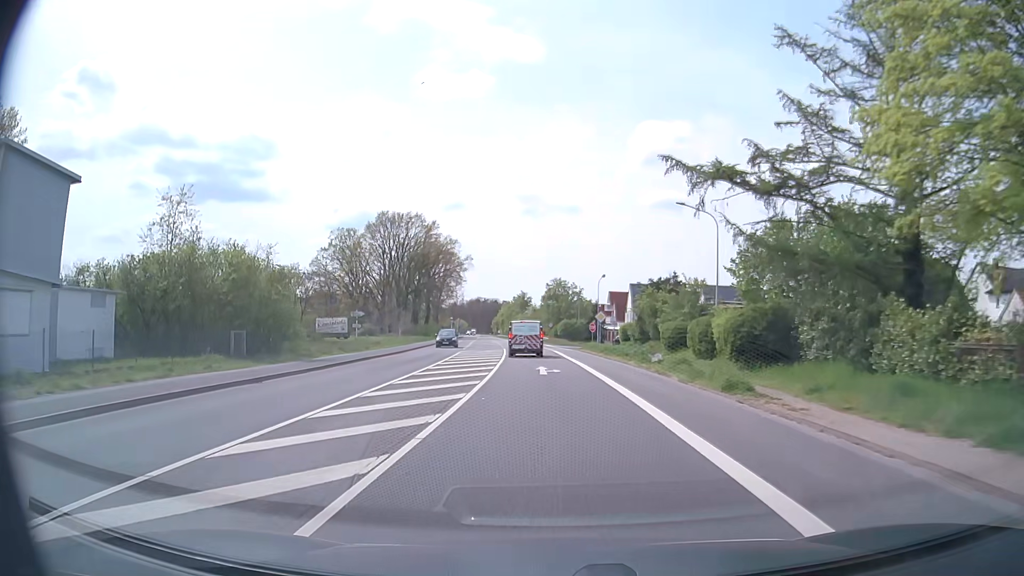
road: secondary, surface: asphalt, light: Day
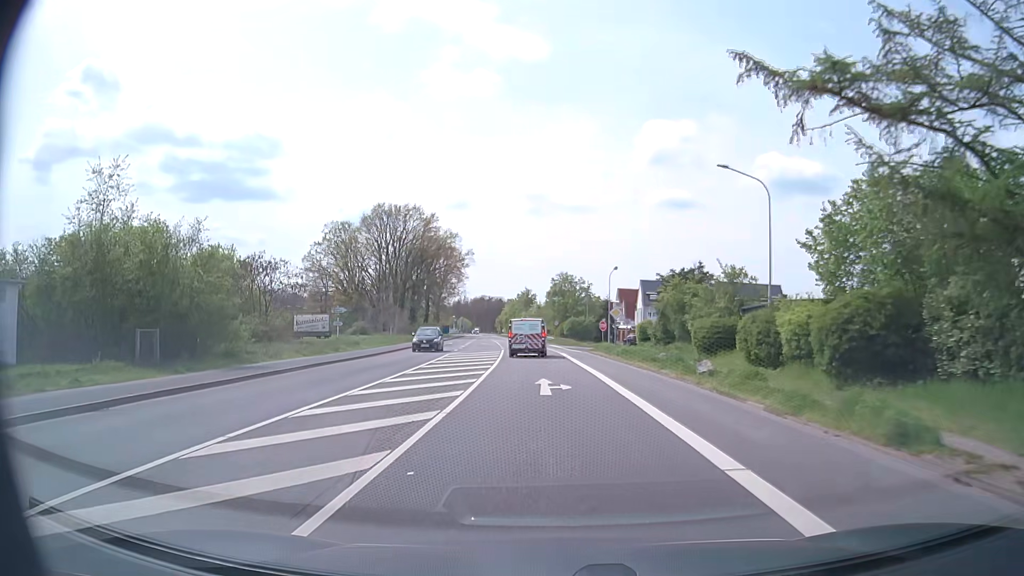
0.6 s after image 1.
(0.0, +7.6) m; -1°
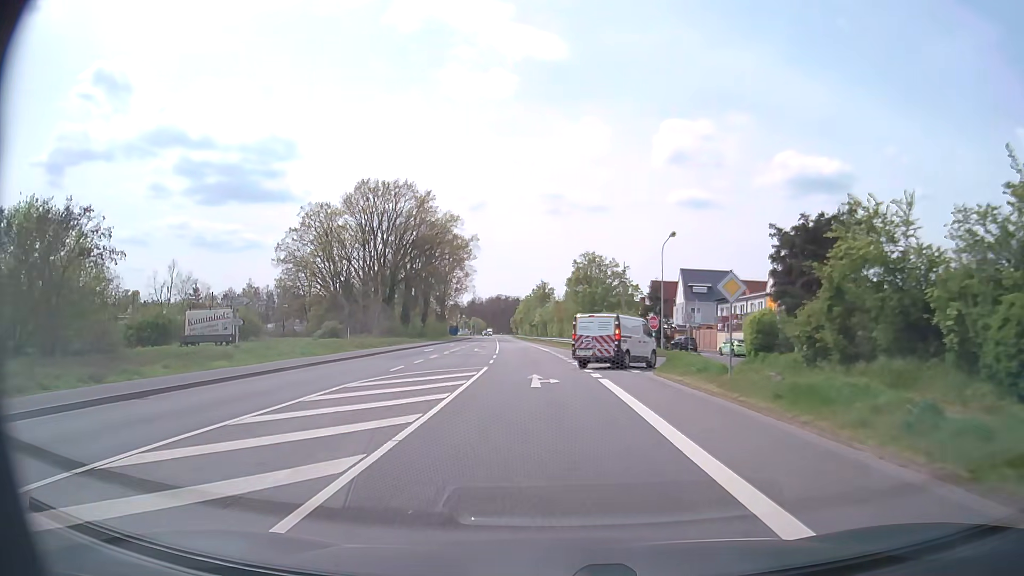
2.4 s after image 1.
(-0.1, +22.8) m; -1°
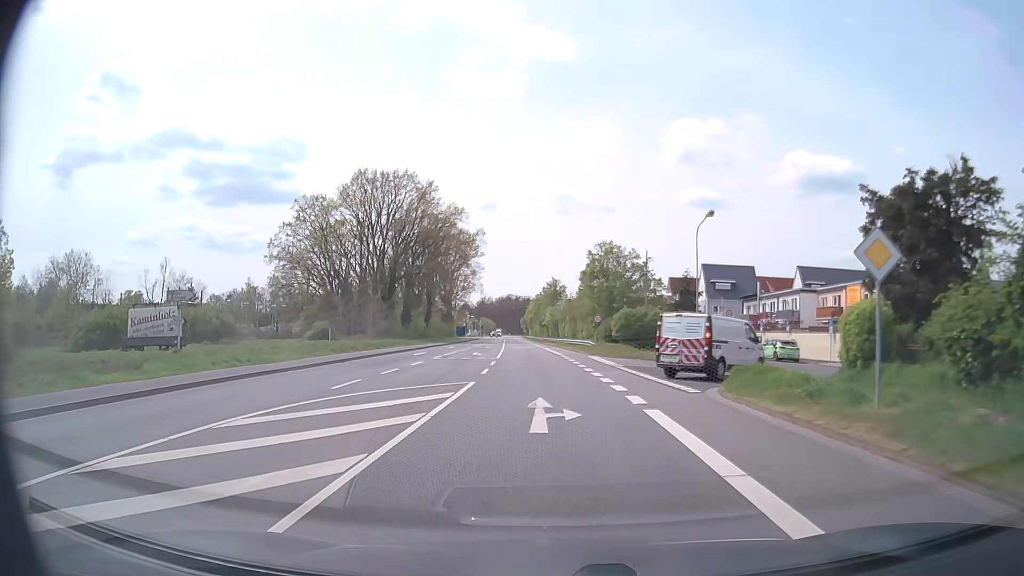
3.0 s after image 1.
(-0.1, +7.6) m; -1°
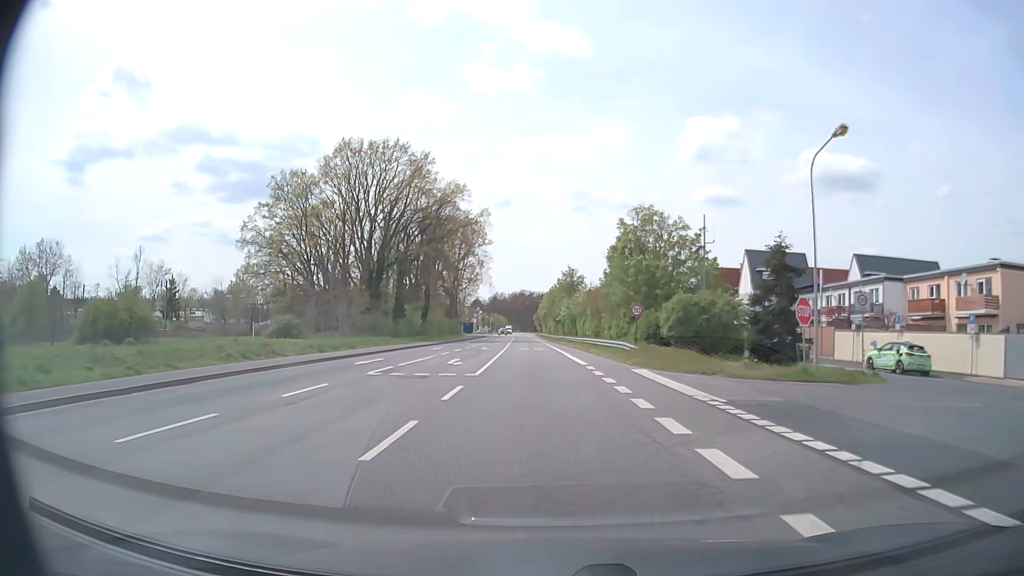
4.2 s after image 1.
(-0.2, +15.2) m; -1°
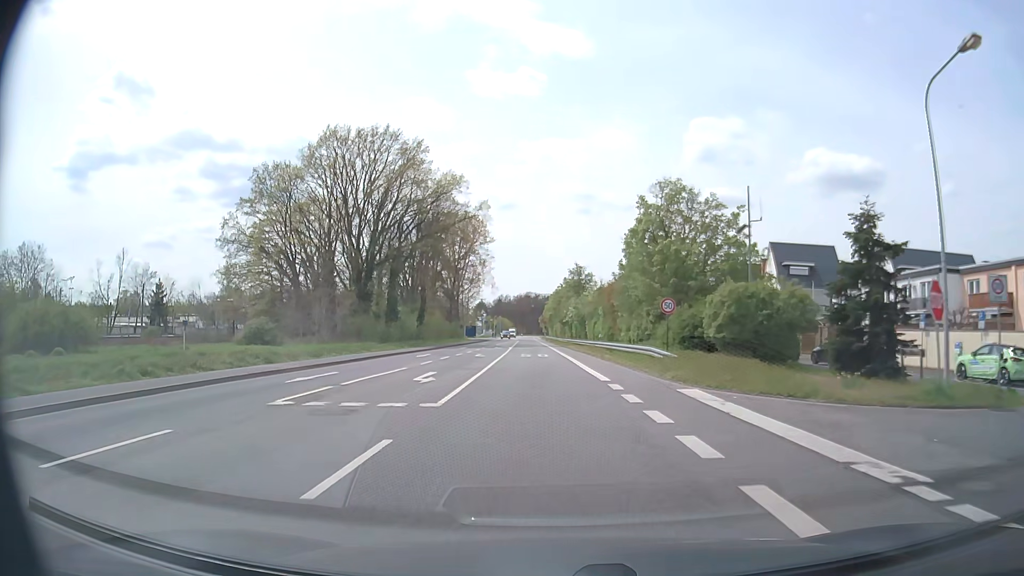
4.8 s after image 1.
(0.0, +7.6) m; -1°
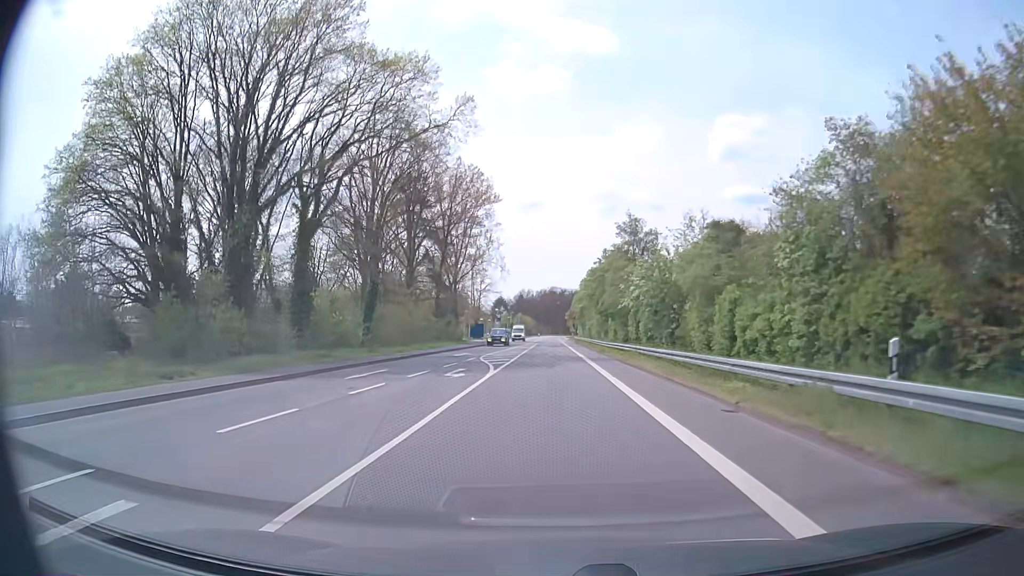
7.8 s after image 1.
(-0.8, +38.2) m; -2°
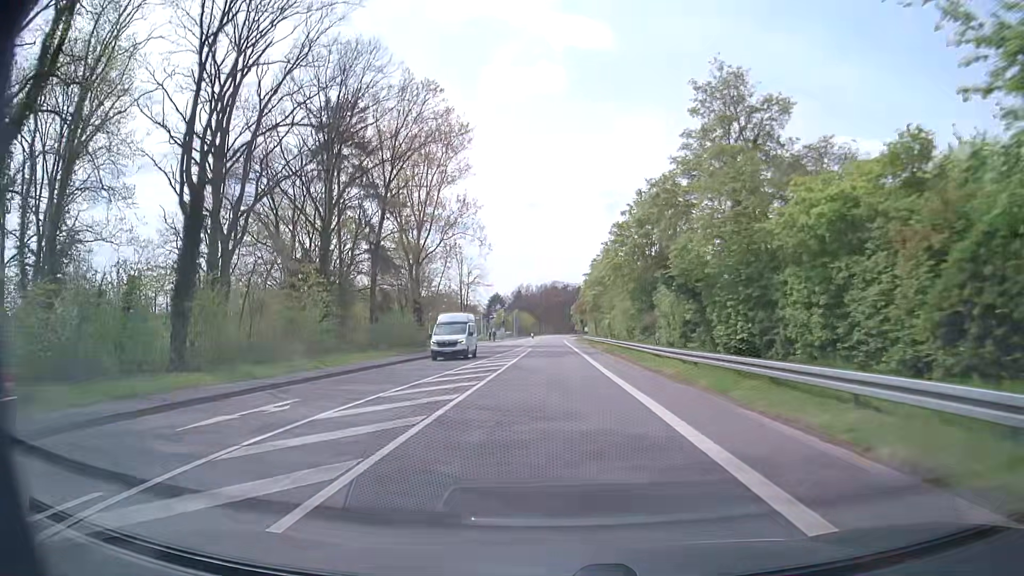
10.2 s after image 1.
(0.0, +30.9) m; 0°
